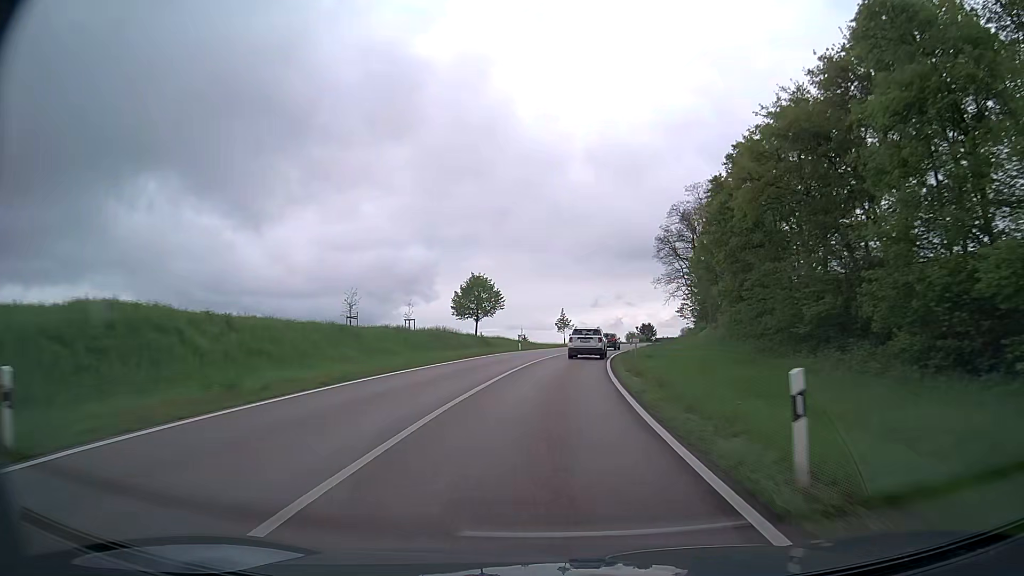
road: secondary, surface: asphalt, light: Day
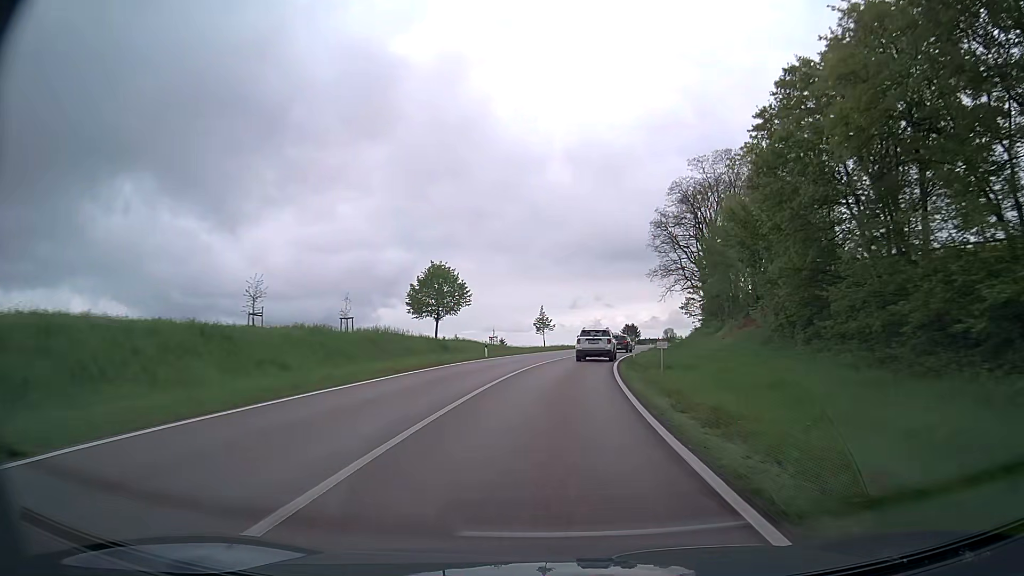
(+0.2, +12.9) m; +2°
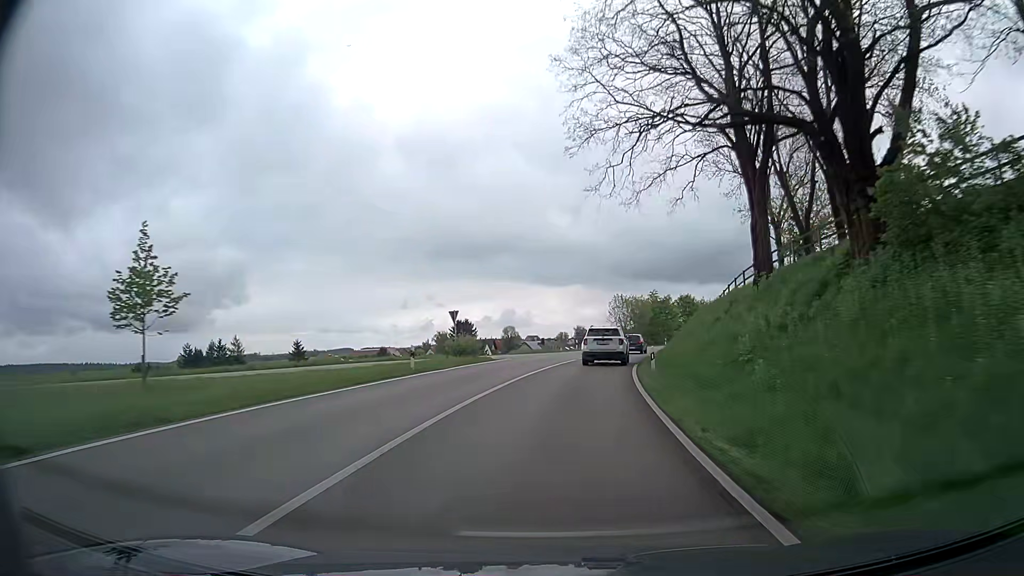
(+7.3, +61.9) m; +14°
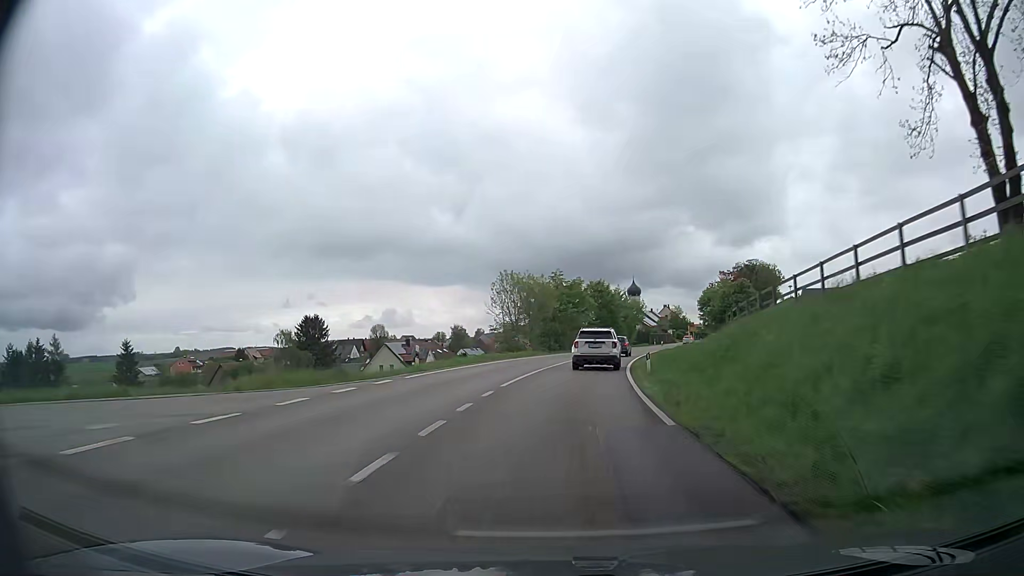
(+3.0, +35.4) m; +10°
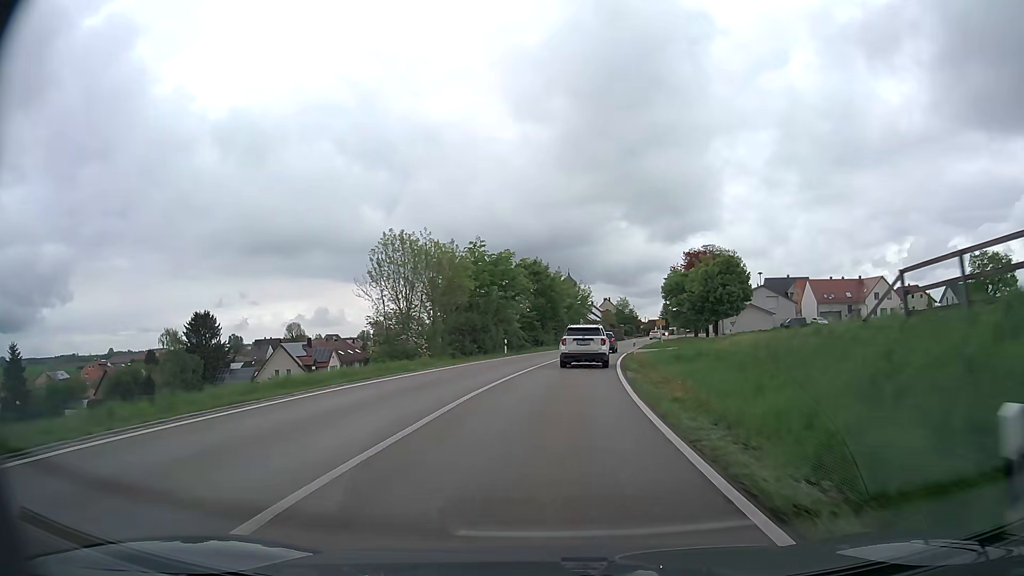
(+1.3, +22.5) m; +6°
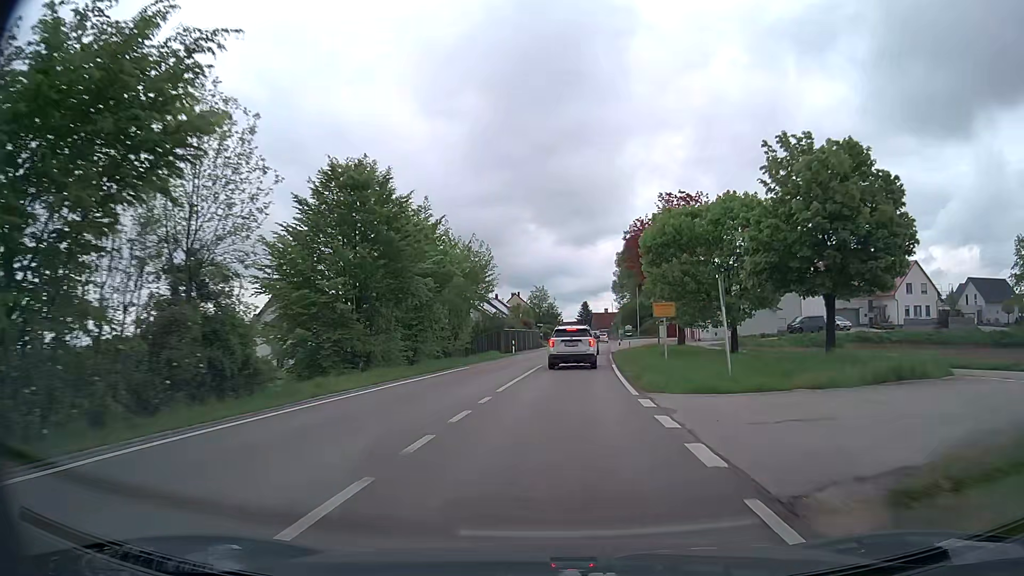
(+3.1, +41.9) m; +8°
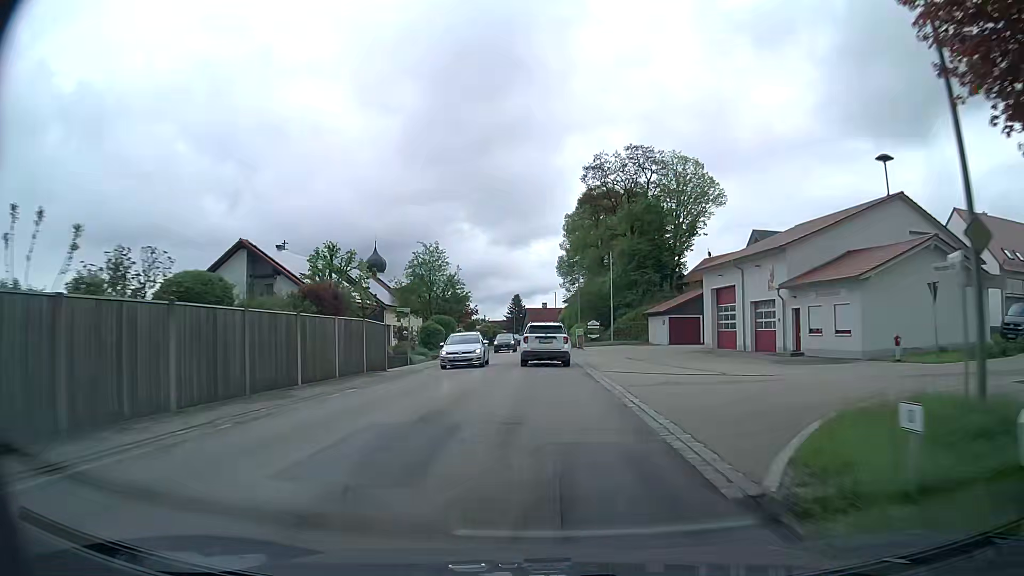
(+2.8, +48.3) m; +6°
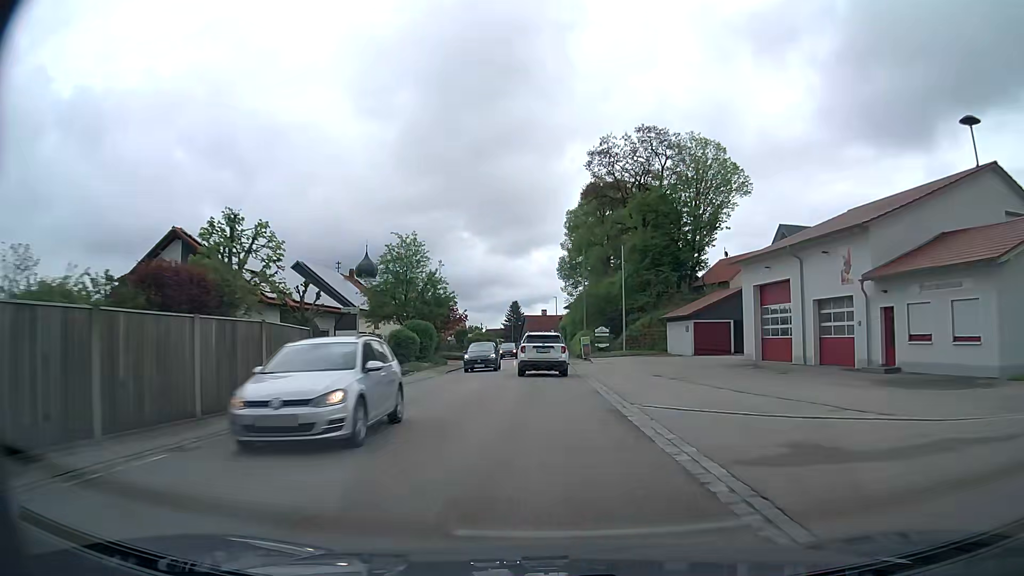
(0.0, +9.3) m; 0°
(0, +10) (0, +20) (0, +30) (0, +40) (0, +50) (0, +60) (0, +70) (0, +80) (-1, +90) (-1, +100) m
